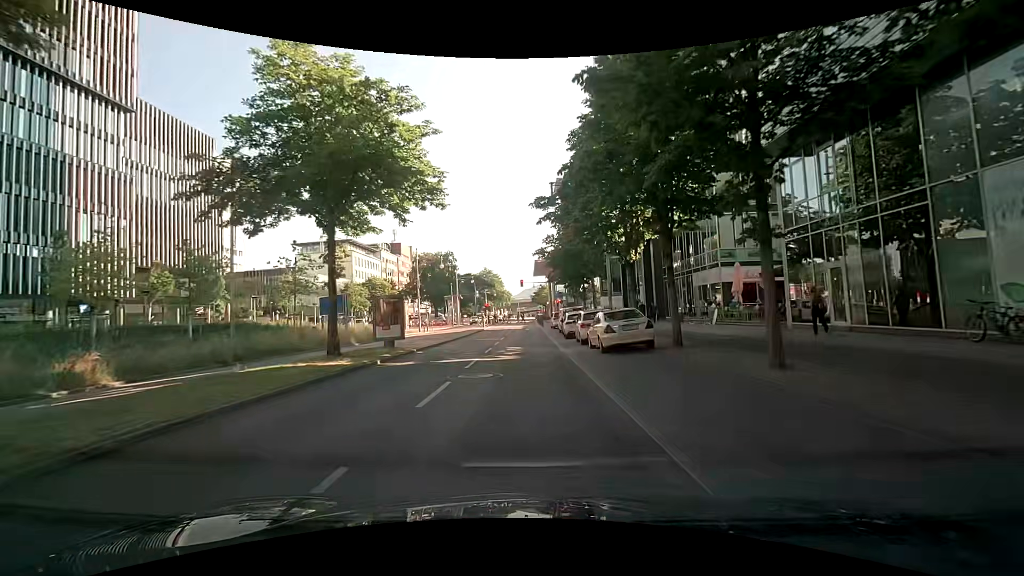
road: primary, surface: asphalt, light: Day
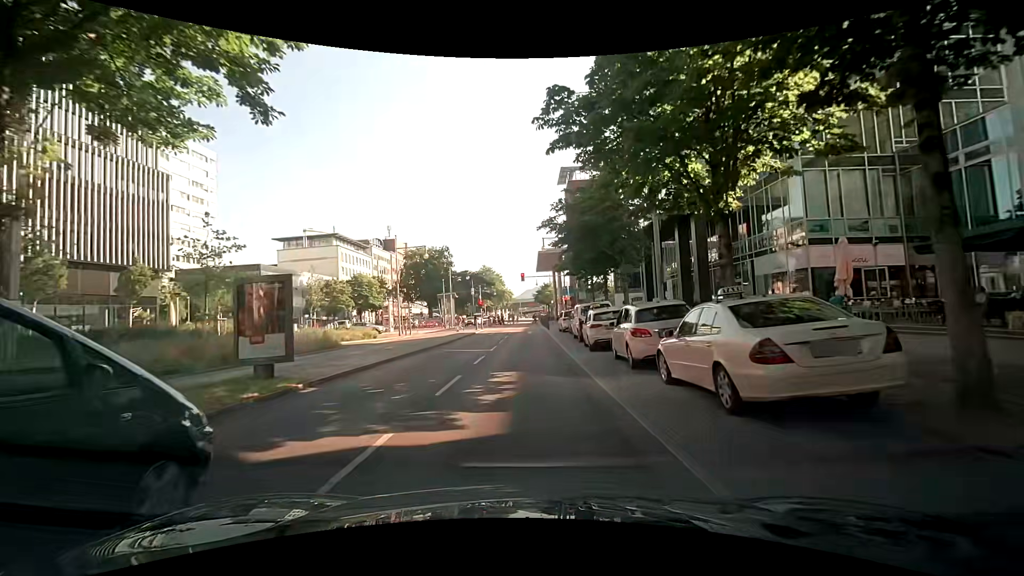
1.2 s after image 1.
(-0.1, +10.6) m; -1°
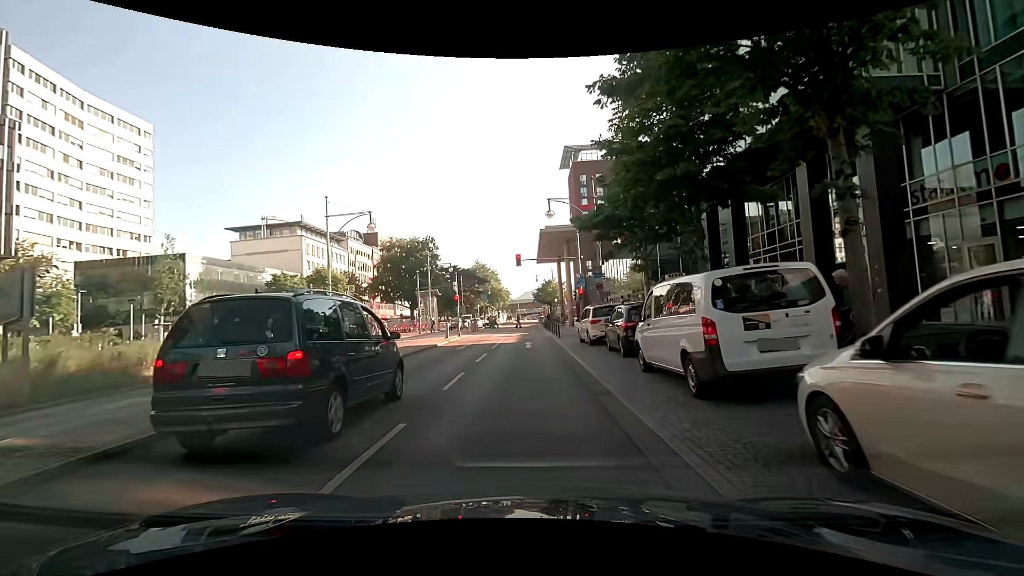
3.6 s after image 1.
(-0.1, +17.2) m; 0°
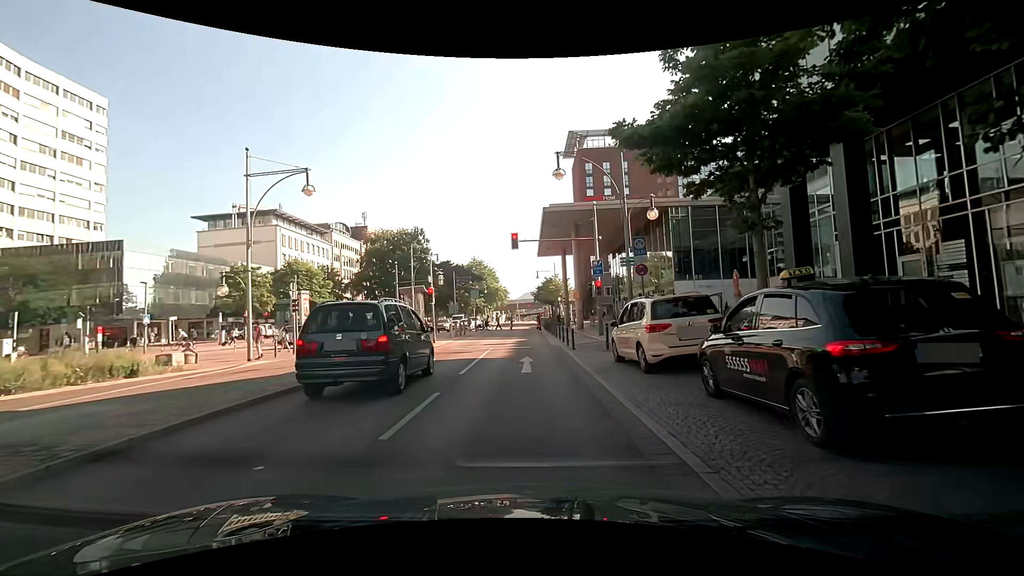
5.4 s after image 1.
(0.0, +9.6) m; -1°
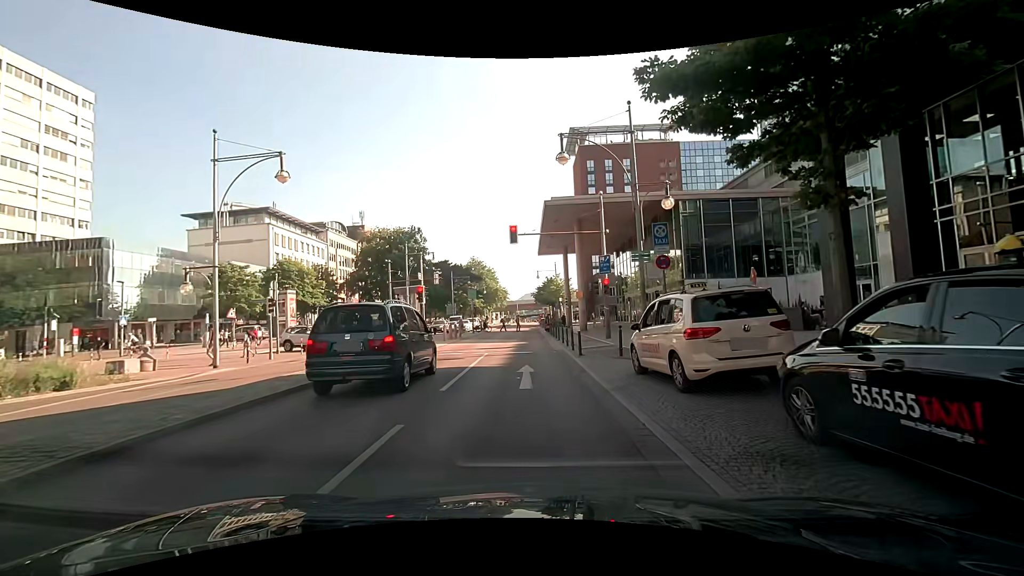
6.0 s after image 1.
(0.0, +2.5) m; +1°
